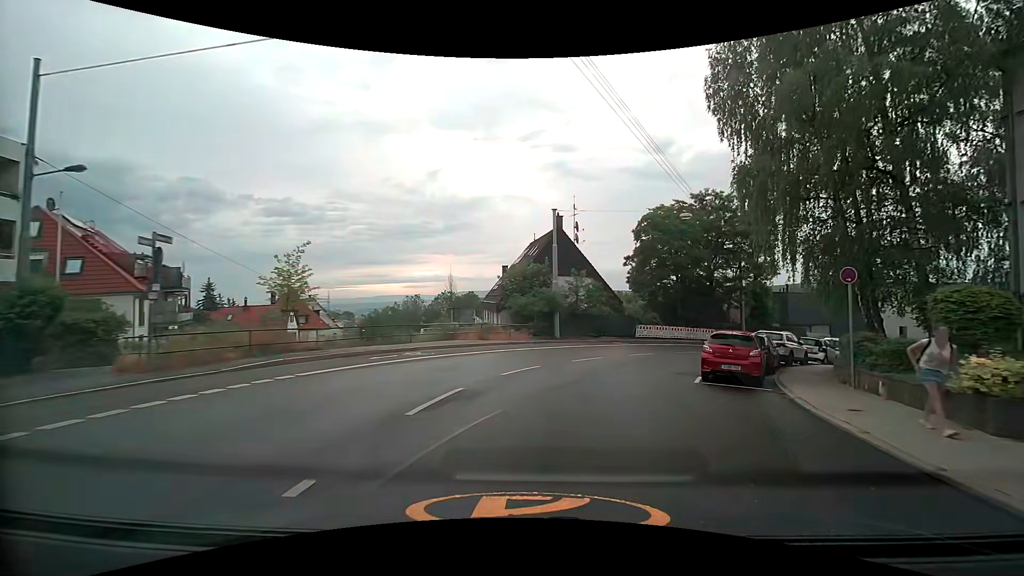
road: secondary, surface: asphalt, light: Day
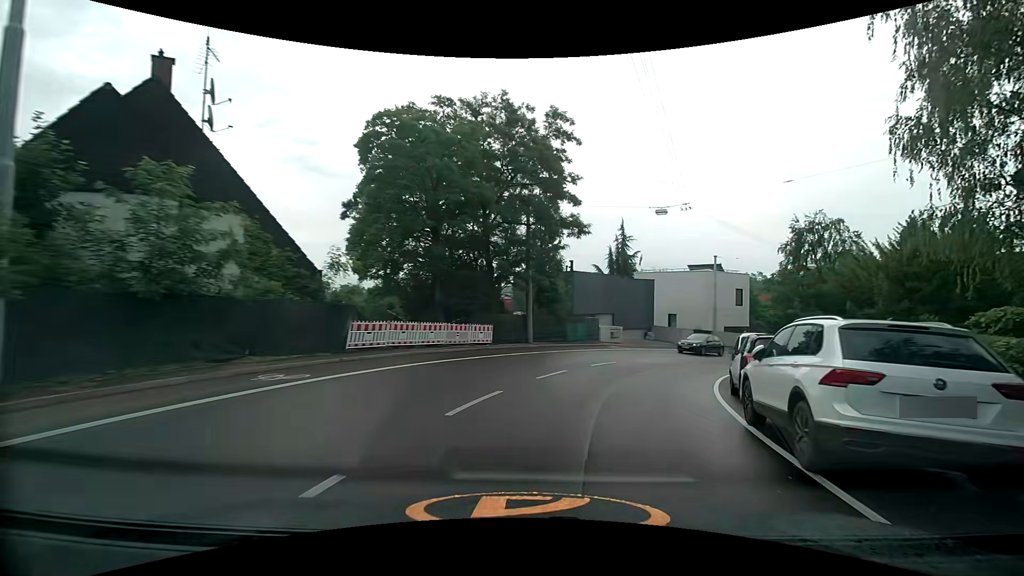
(+5.0, +22.2) m; +29°
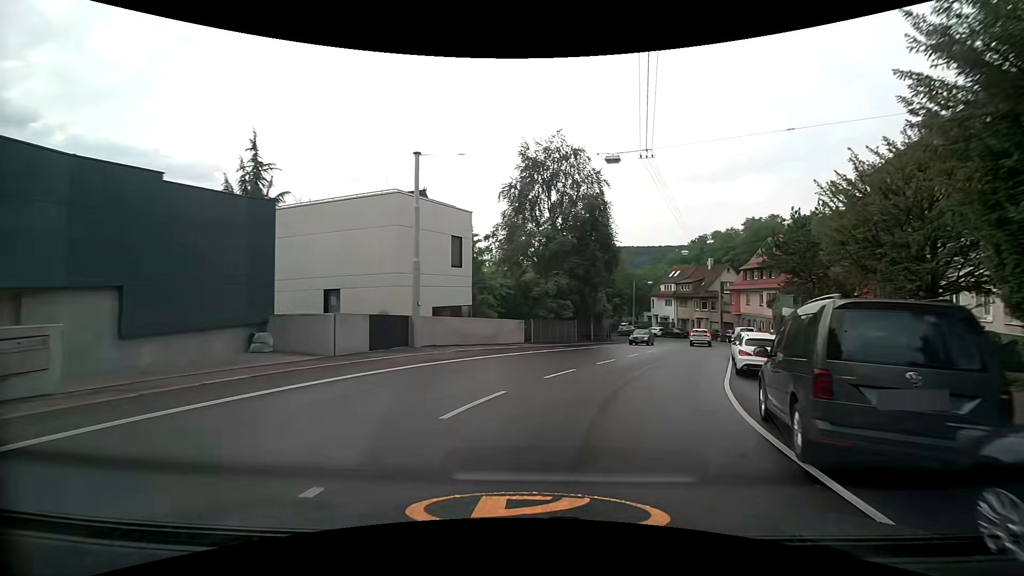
(+8.6, +27.6) m; +33°
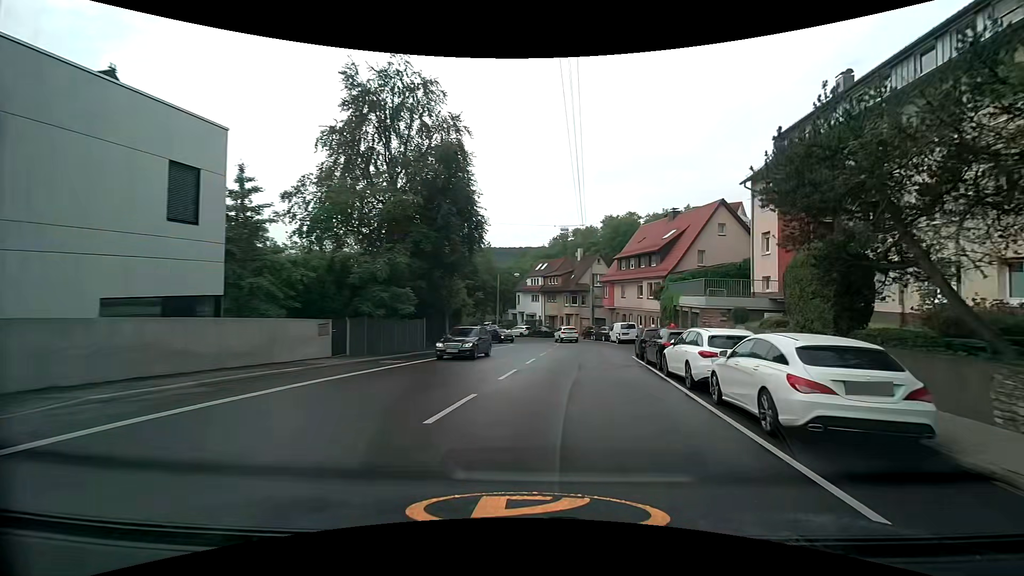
(+1.6, +11.6) m; +16°
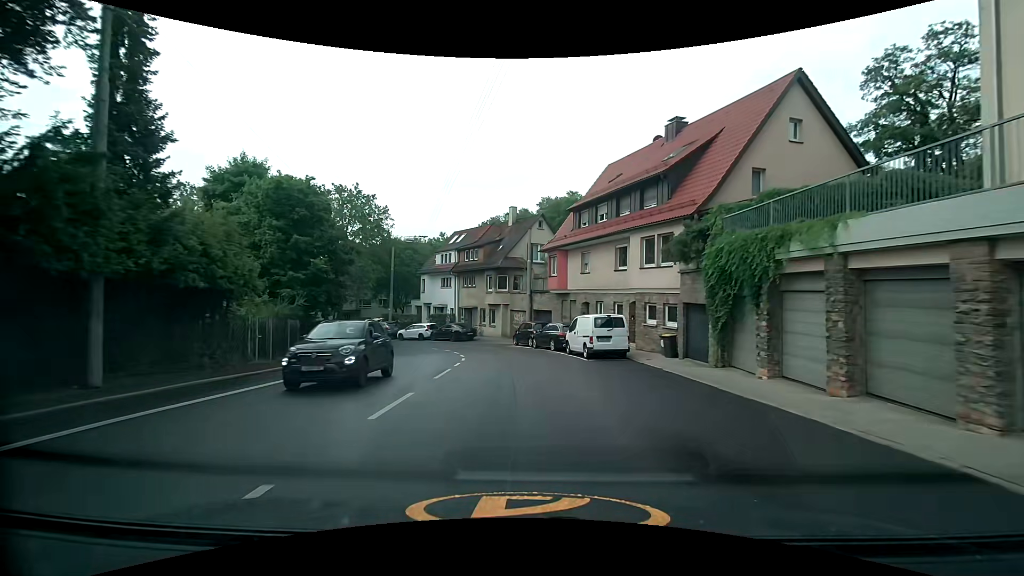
(+2.2, +23.5) m; +6°
(0, +10) (0, +20) (-2, +30) (-6, +39) (-13, +46) (-22, +51) (-32, +52) (-42, +51) (-51, +47) (-58, +40) m
